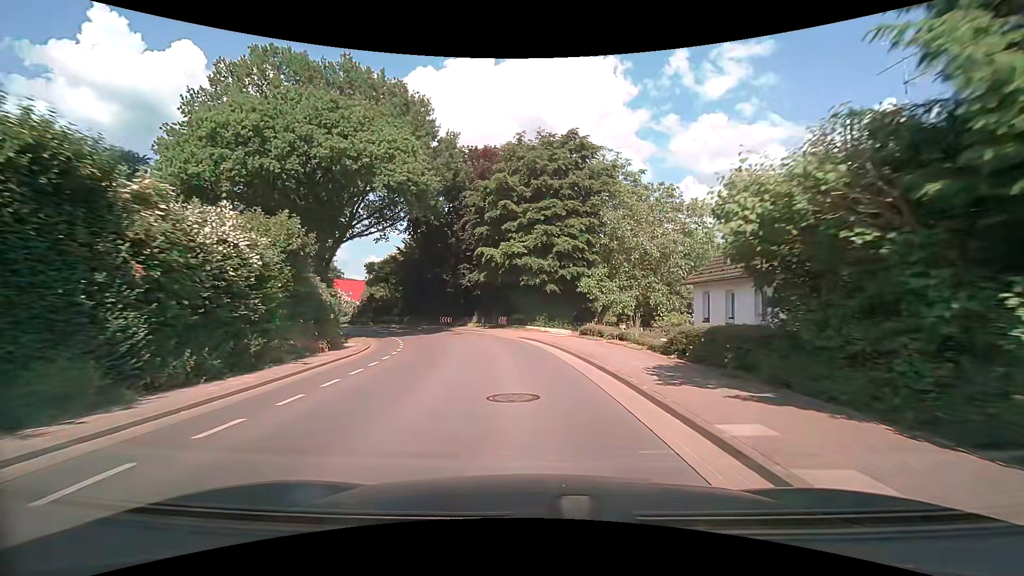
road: tertiary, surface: asphalt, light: Day
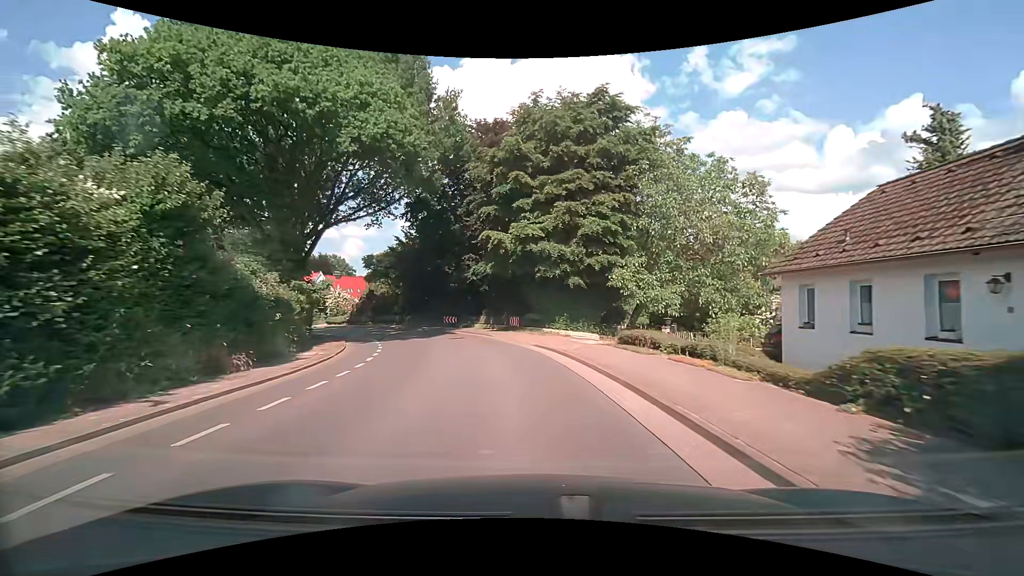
(-0.1, +6.2) m; -2°
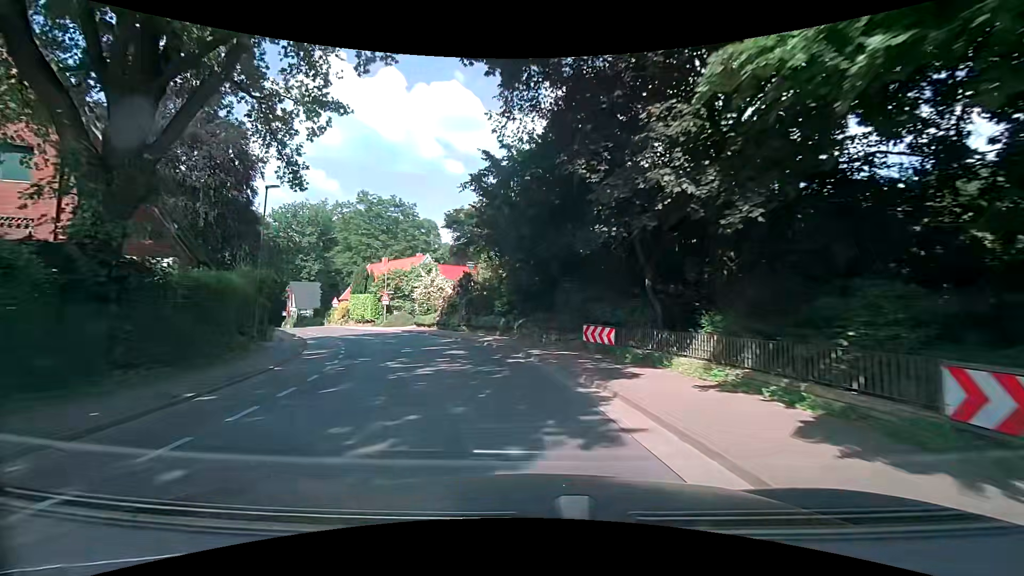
(-3.0, +24.2) m; -17°
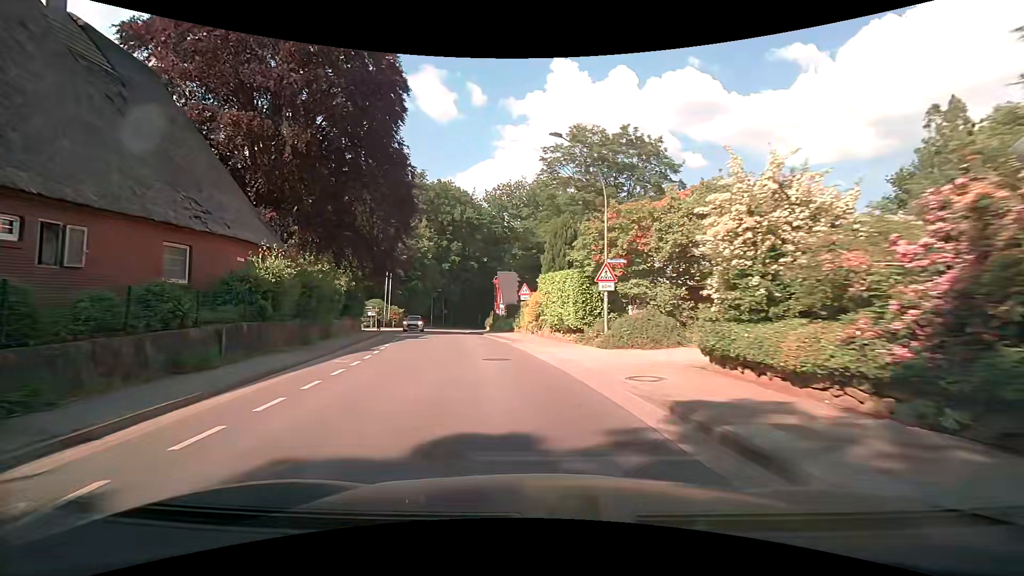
(-7.0, +28.5) m; -27°
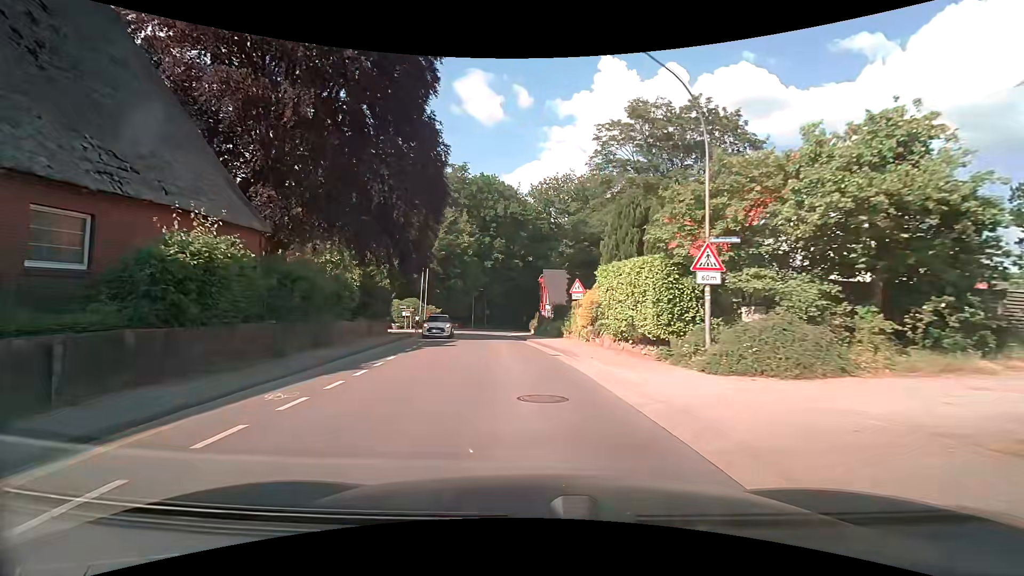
(-0.3, +6.1) m; -5°
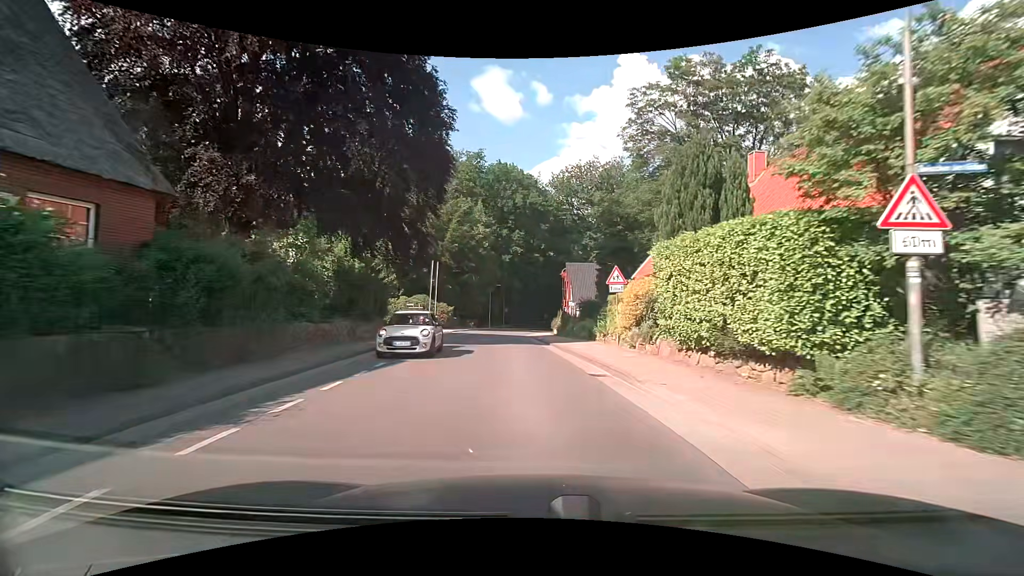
(-0.1, +6.1) m; -2°
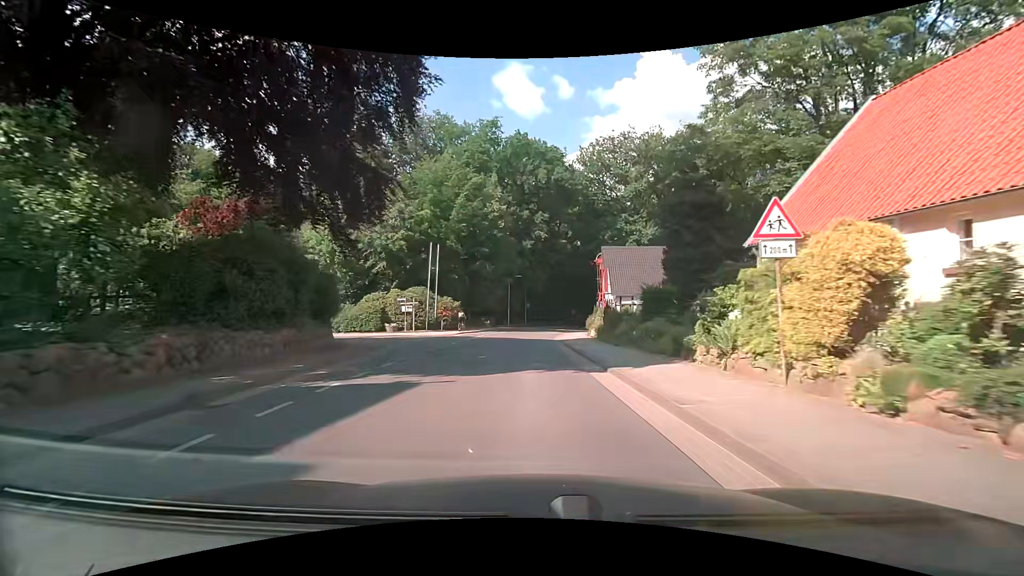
(-0.3, +11.9) m; -3°
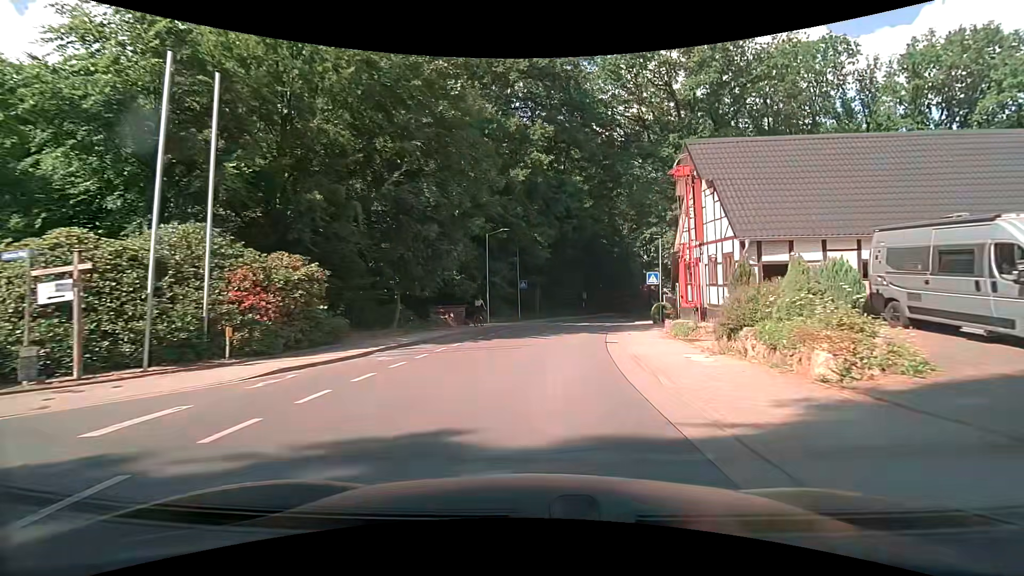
(-0.4, +28.6) m; 0°
(0, +10) (+1, +20) (+2, +30) (+5, +40) (+7, +49) (+11, +59) (+14, +68) (+18, +77) (+21, +87) (+25, +96) m
